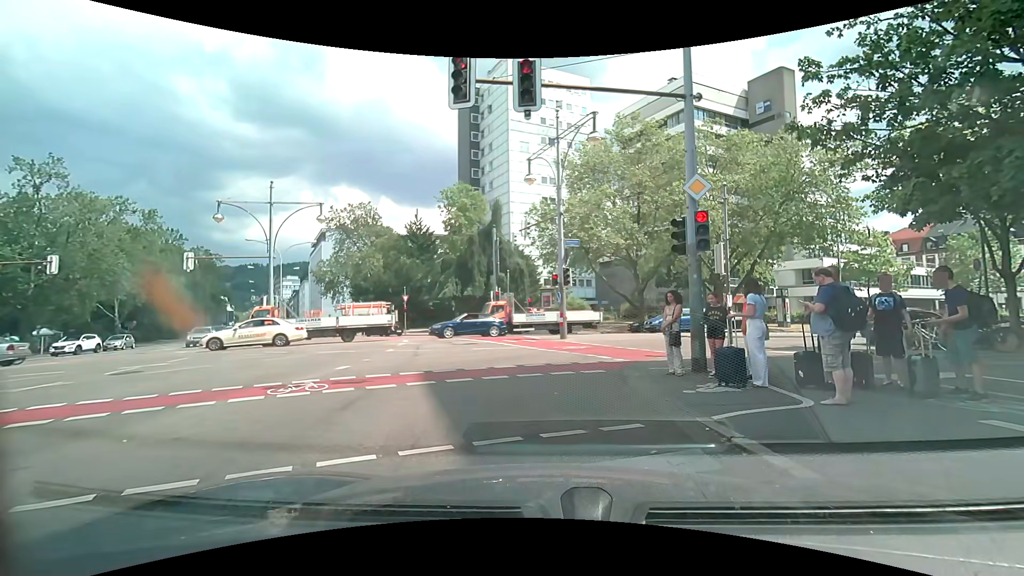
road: secondary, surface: asphalt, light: Day
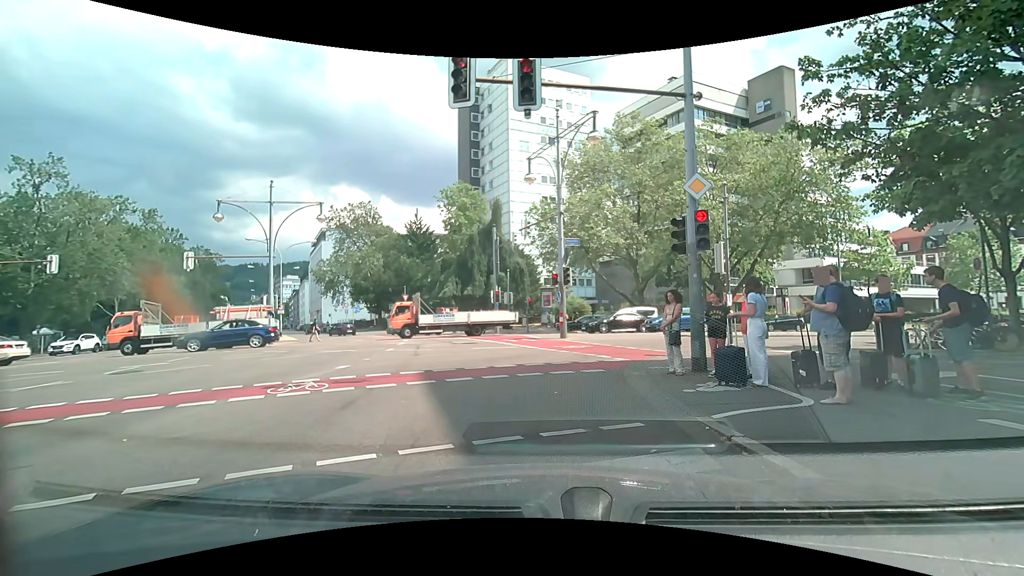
(0.0, 0.0) m; 0°
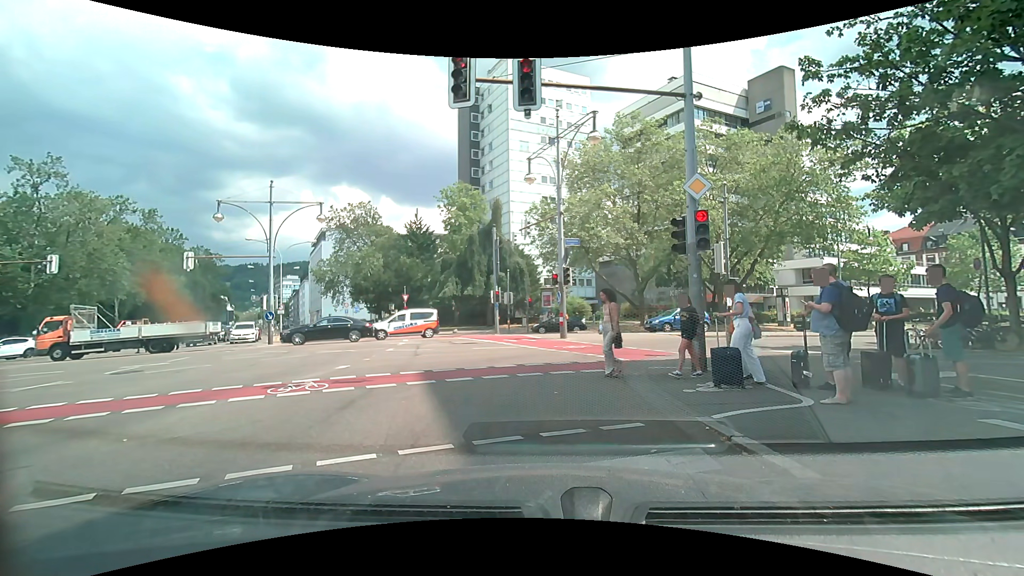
(0.0, 0.0) m; 0°
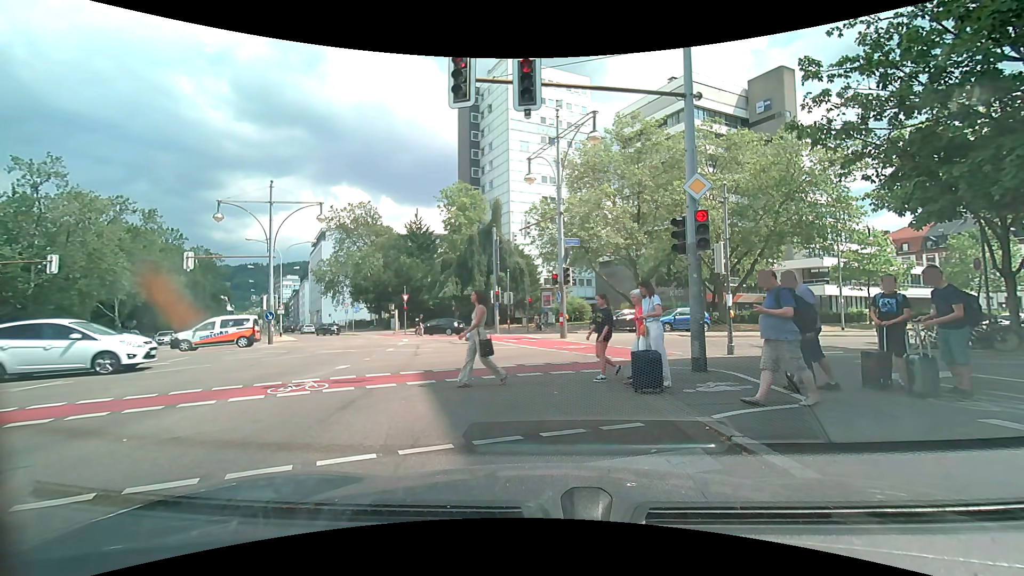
(0.0, 0.0) m; 0°
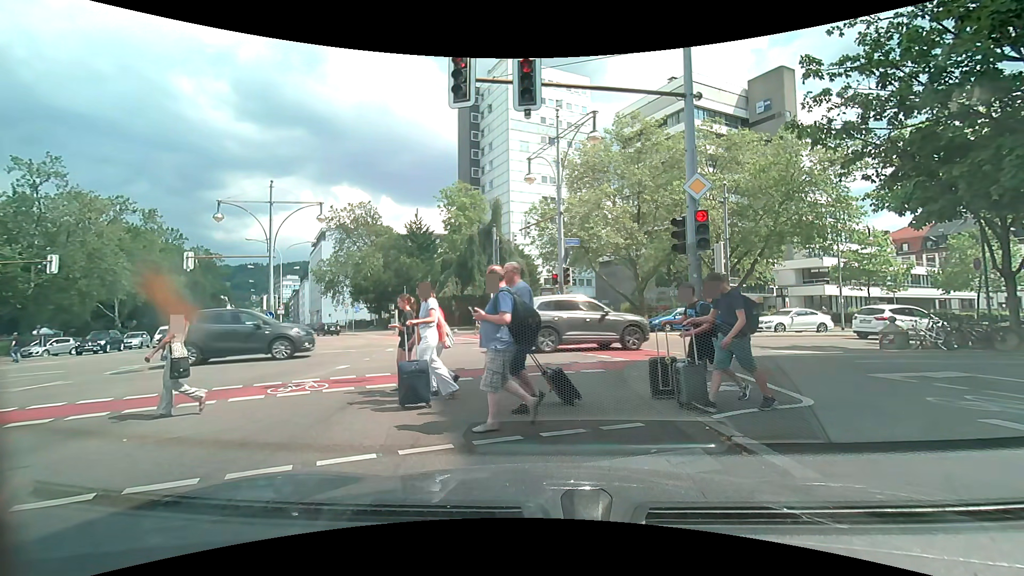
(0.0, 0.0) m; 0°
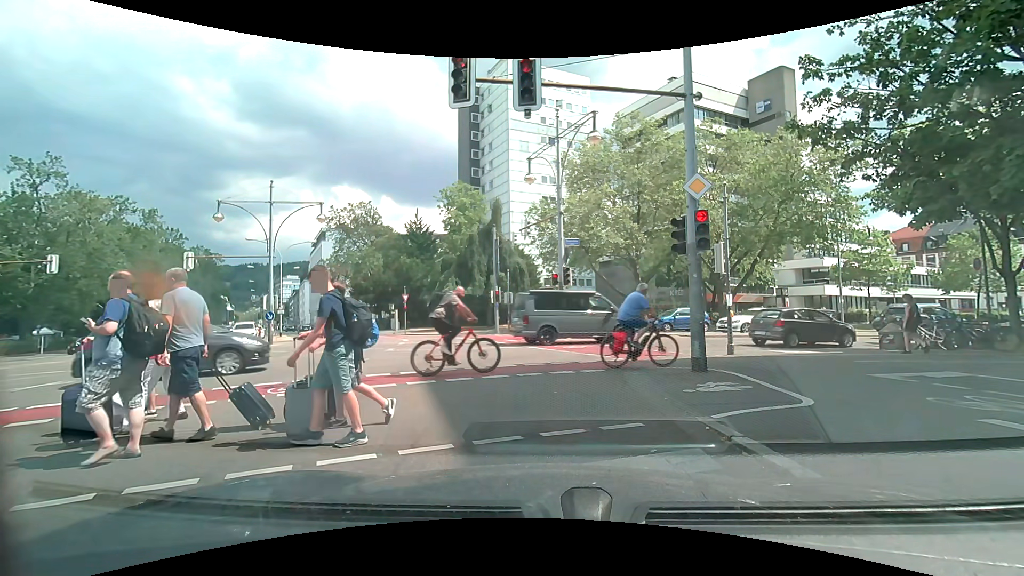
(0.0, 0.0) m; 0°
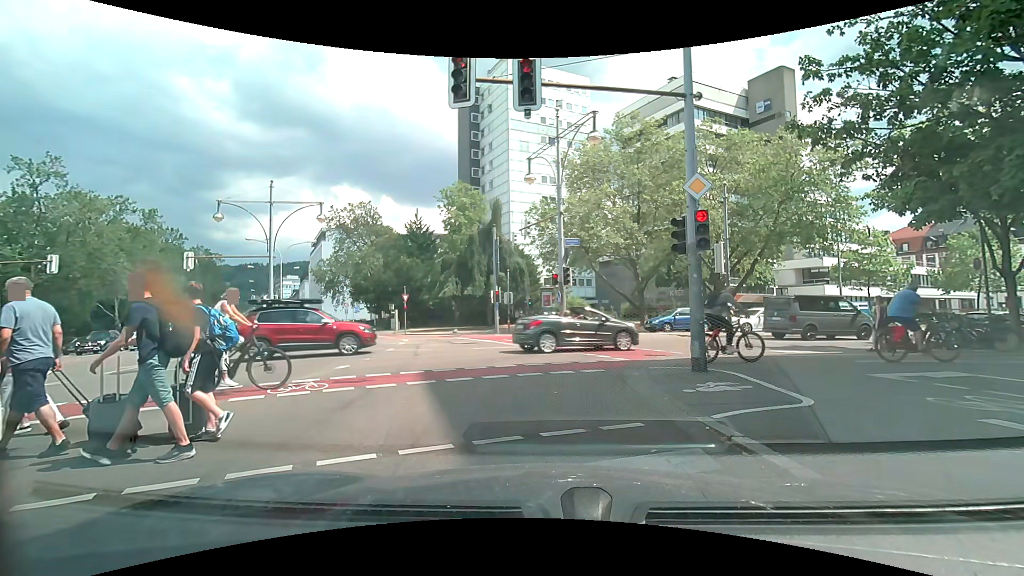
(0.0, 0.0) m; 0°
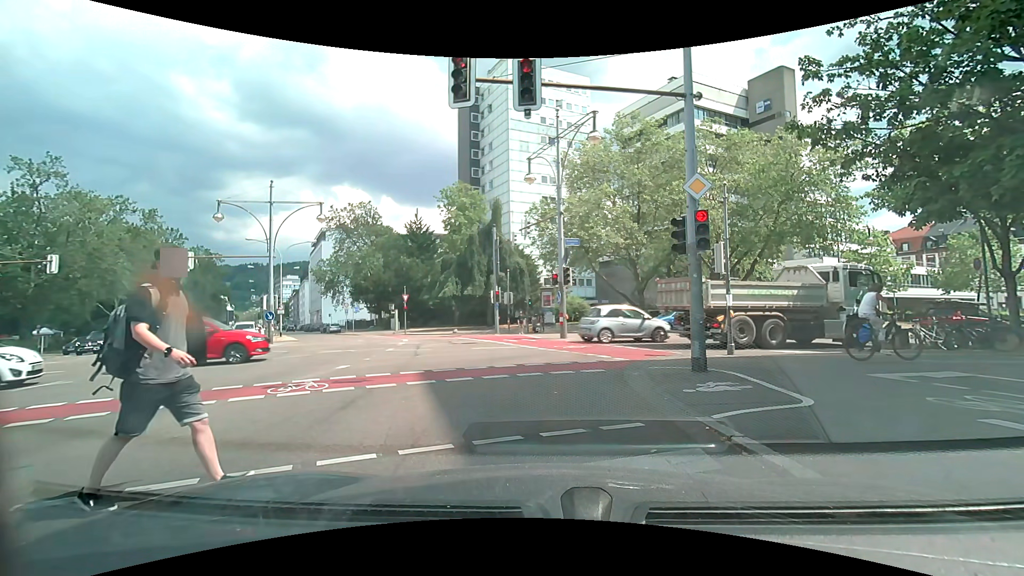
(0.0, 0.0) m; 0°
(-1, +10) (+3, +19) (+12, +24) (+21, +27) (+30, +31) (+39, +35) (+49, +38) (+58, +42) (+67, +46) (+77, +49) m
